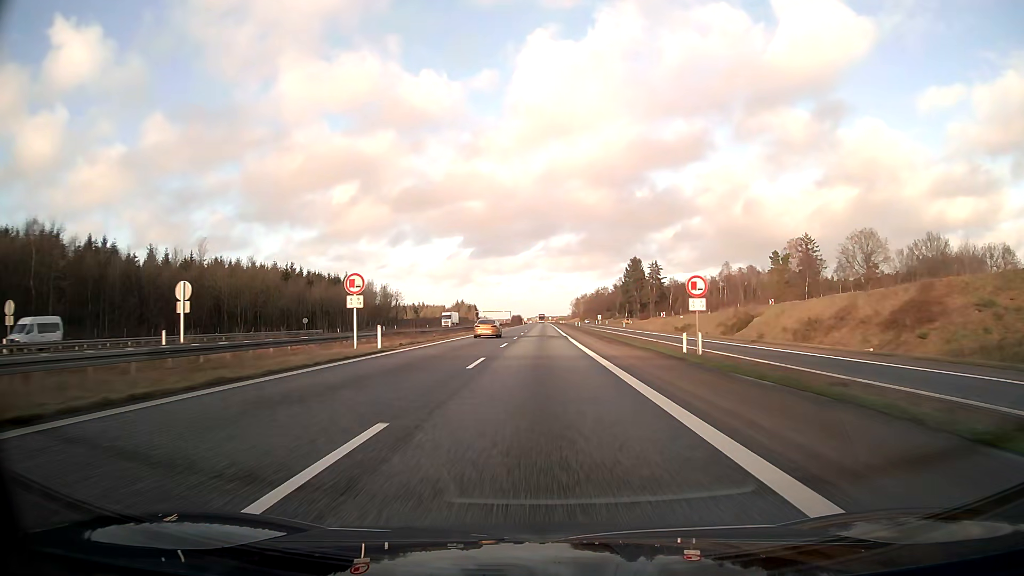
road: motorway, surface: asphalt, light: Day
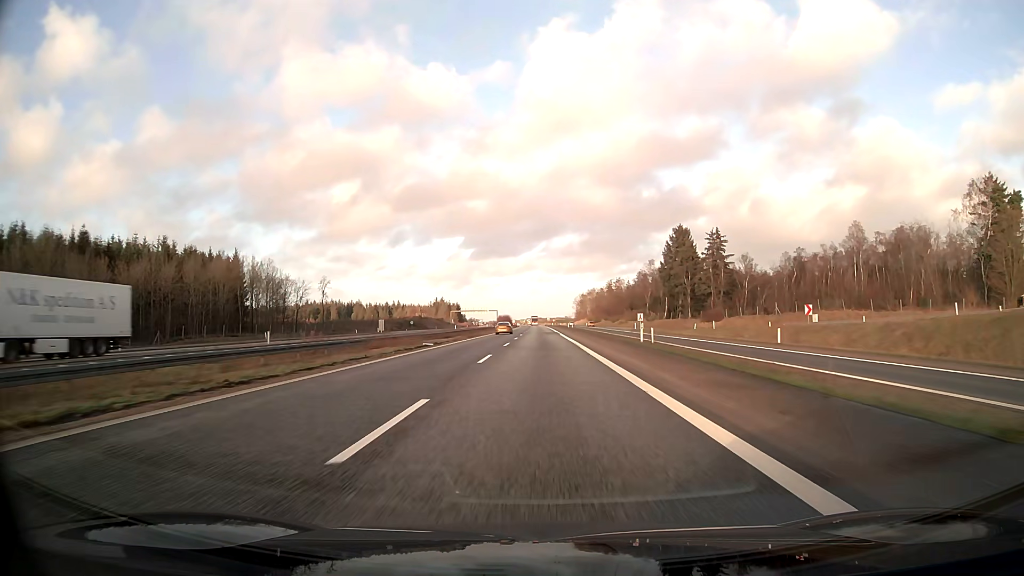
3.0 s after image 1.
(+0.4, +87.2) m; 0°
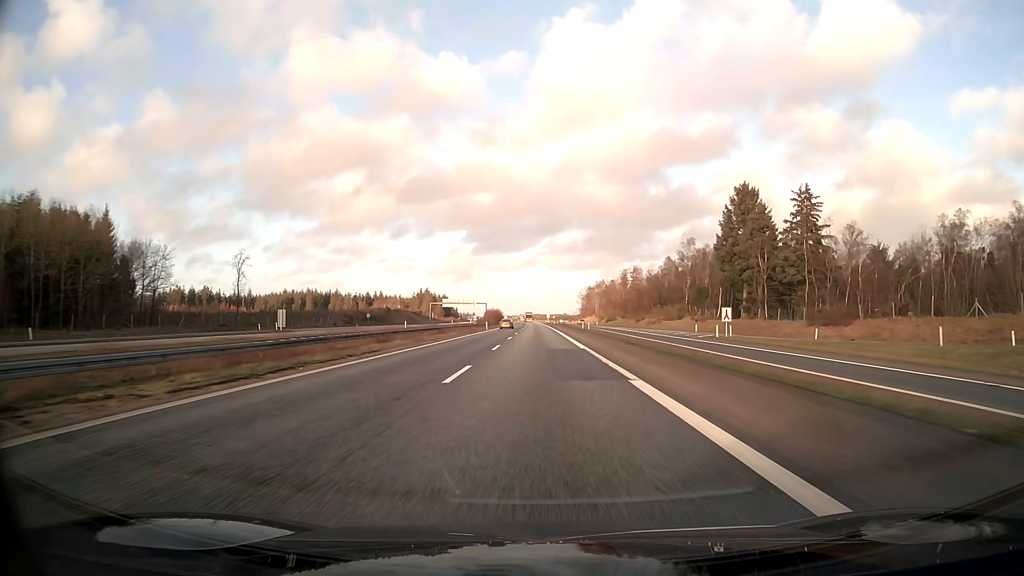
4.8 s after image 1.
(0.0, +52.2) m; 0°
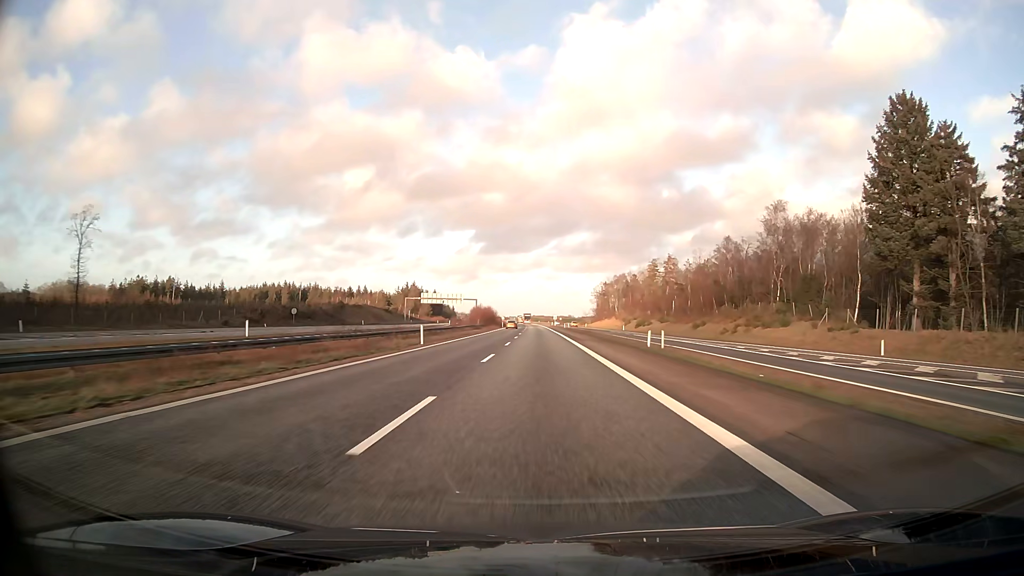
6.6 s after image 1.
(-0.1, +52.3) m; 0°
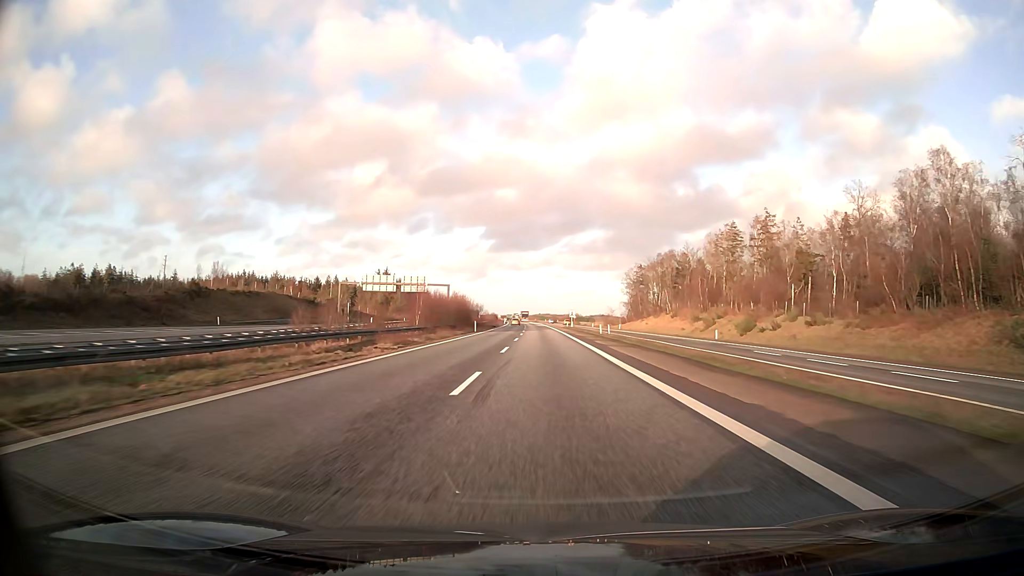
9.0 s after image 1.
(-0.3, +69.8) m; 0°
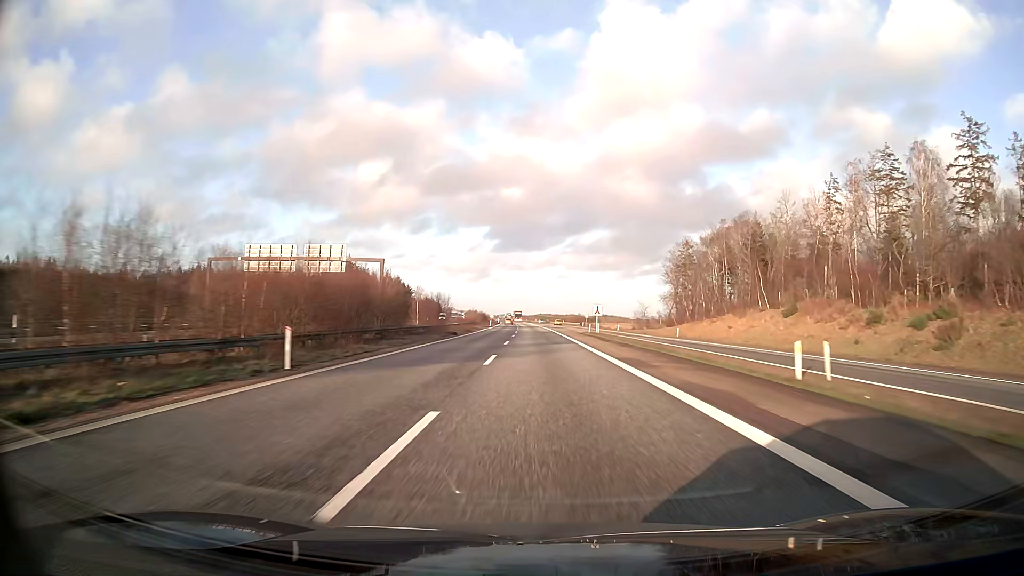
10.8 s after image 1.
(-0.1, +52.4) m; 0°
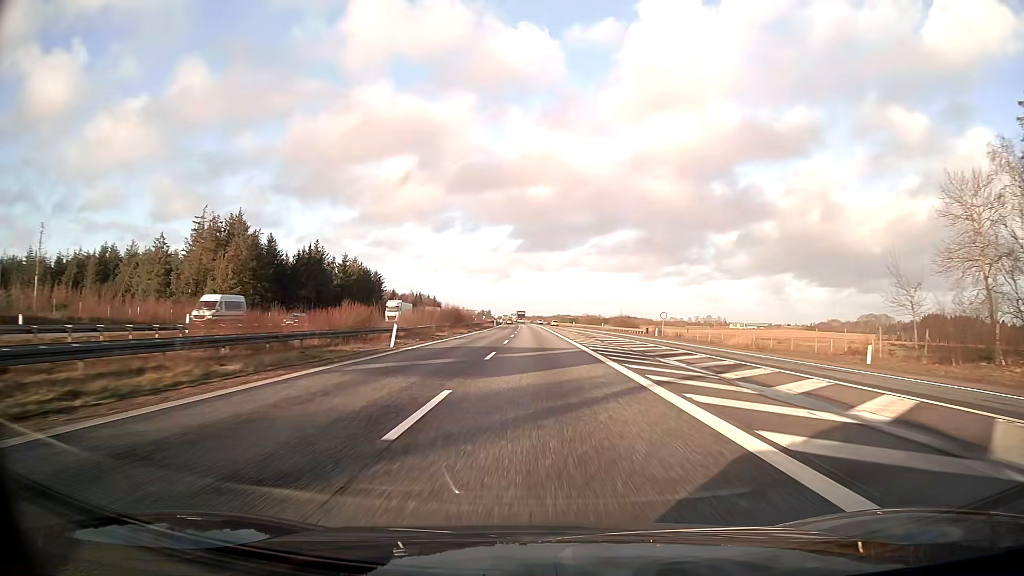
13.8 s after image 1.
(-0.9, +87.3) m; -1°
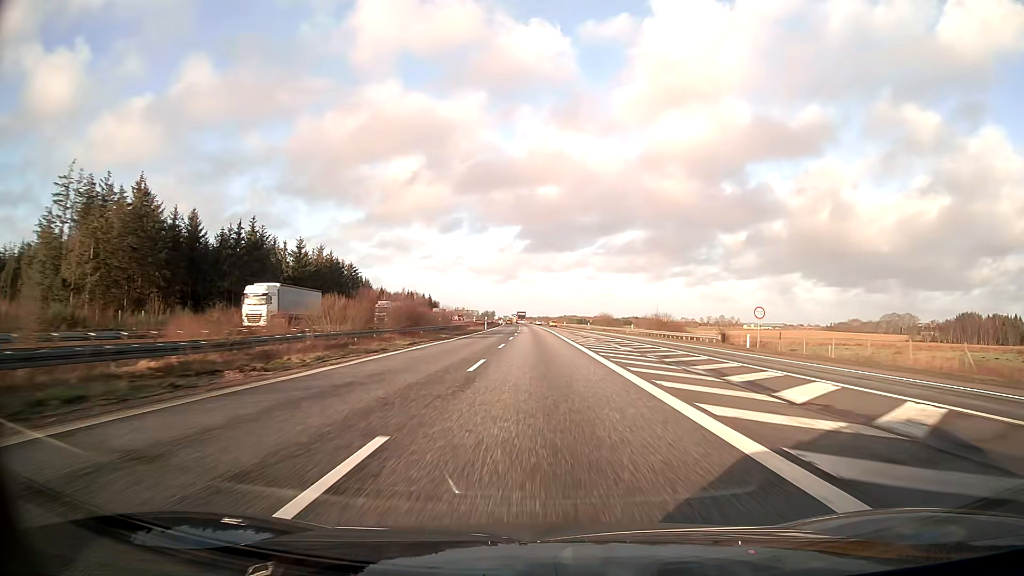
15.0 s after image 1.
(-0.2, +34.9) m; 0°
(0, +10) (0, +20) (0, +30) (0, +40) (0, +50) (-1, +60) (-1, +70) (-1, +80) (-1, +90) (-1, +100) m
